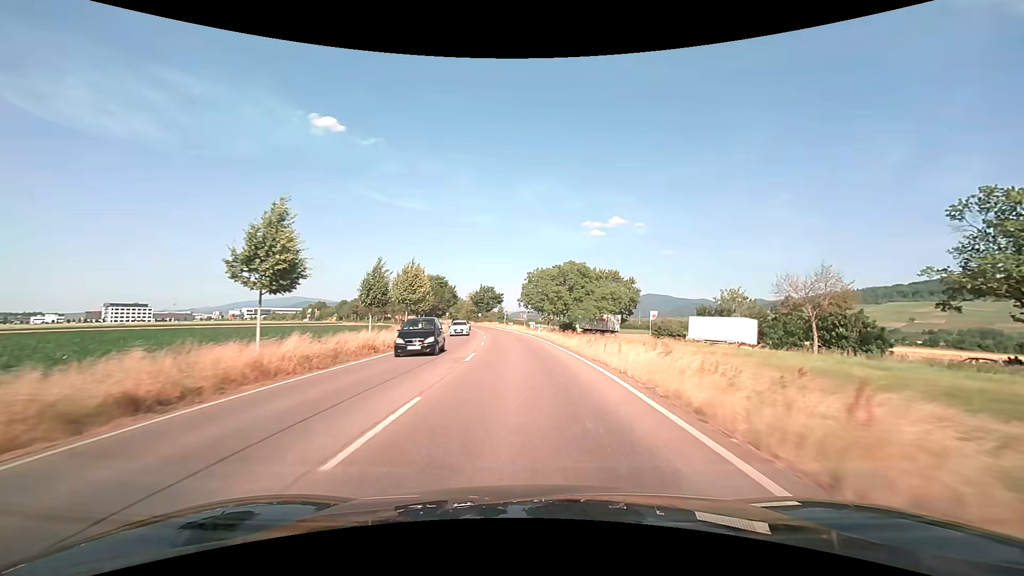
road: primary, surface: asphalt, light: Day
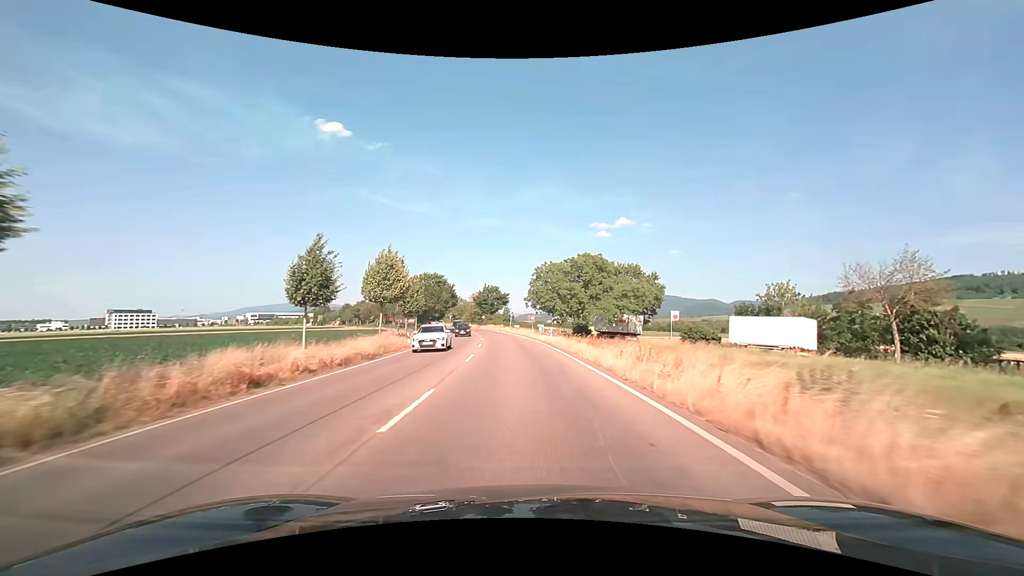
(-0.1, +10.4) m; -1°
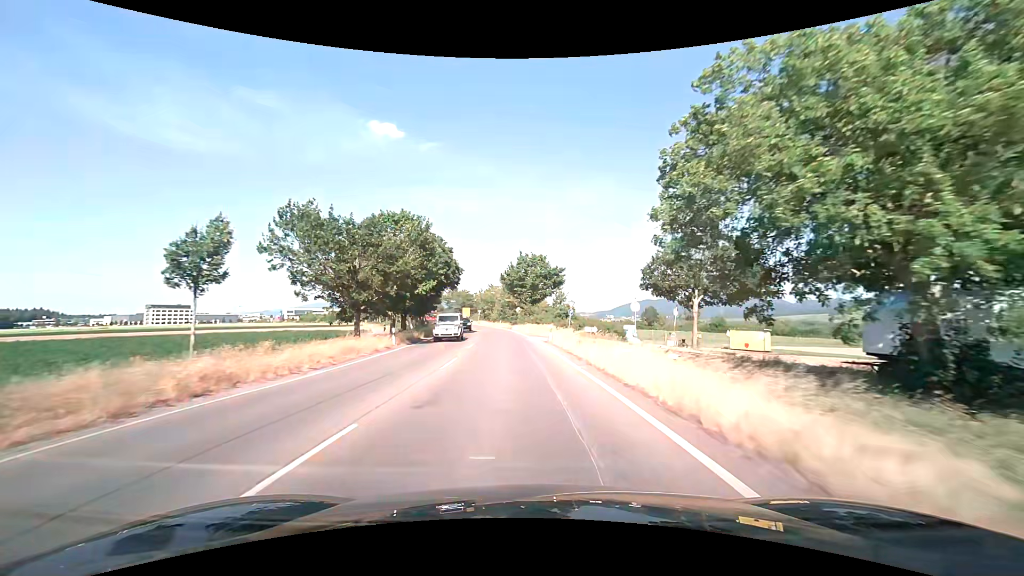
(-2.1, +51.5) m; -6°
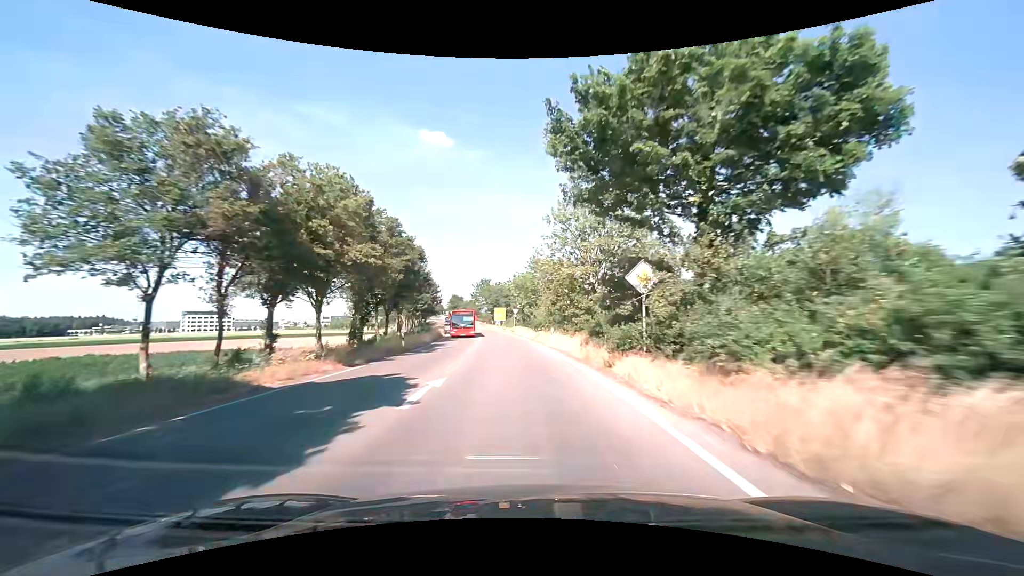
(-2.5, +50.9) m; -6°
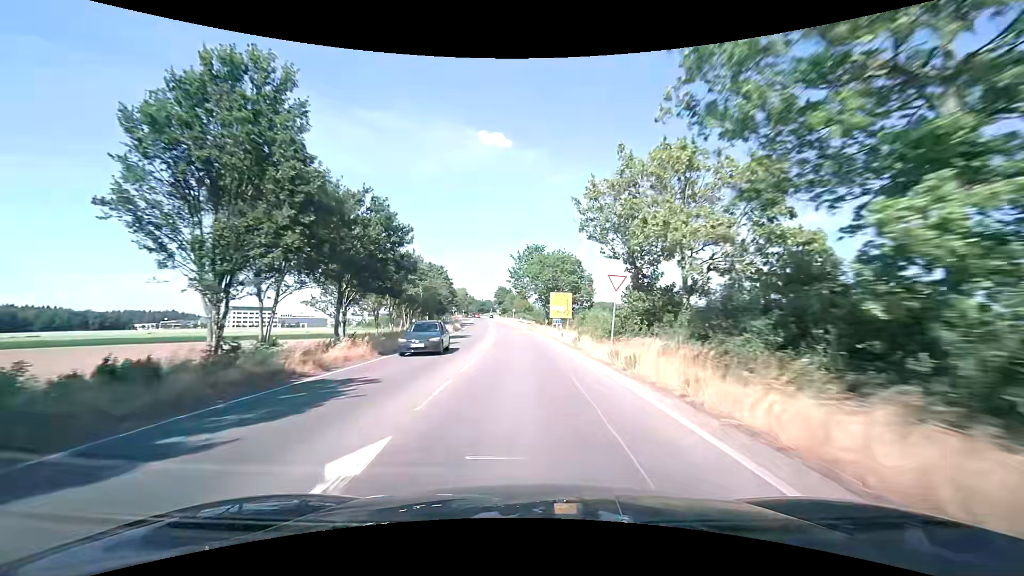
(-2.8, +49.4) m; -7°
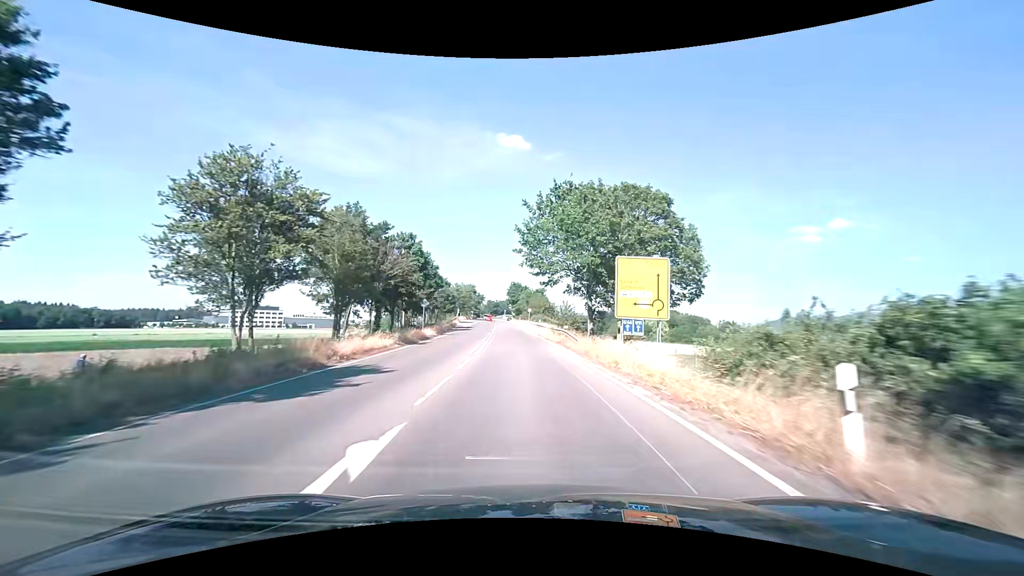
(-0.5, +29.8) m; -1°
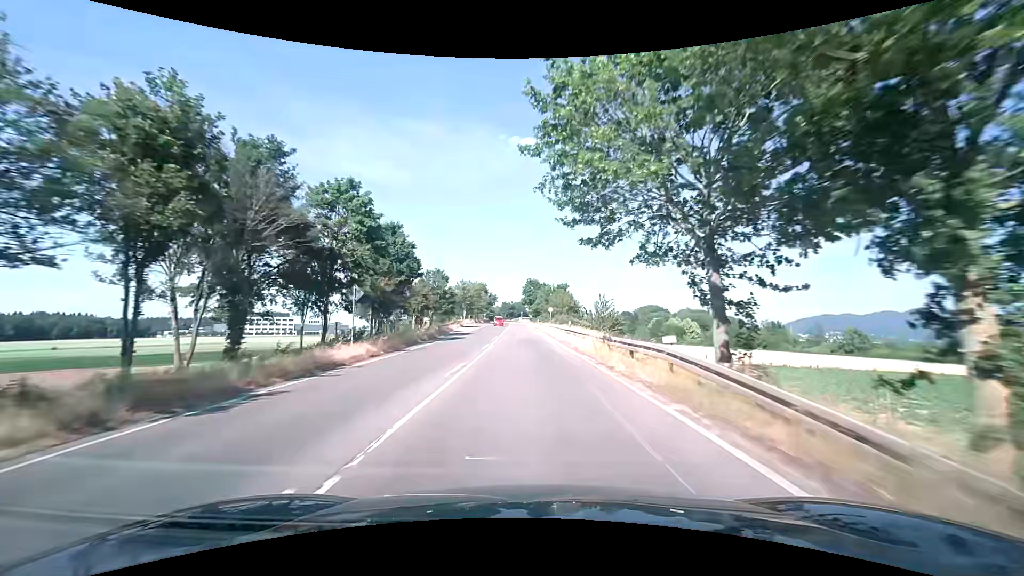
(-0.4, +19.9) m; -2°
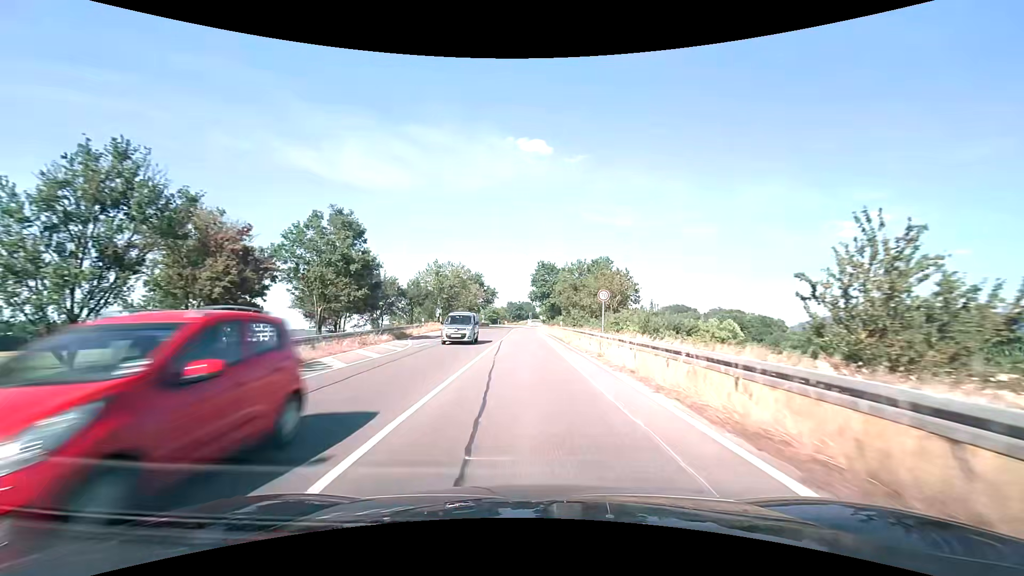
(-0.4, +39.2) m; -1°
(0, +10) (0, +20) (0, +30) (-1, +40) (-1, +50) (-1, +60) (-1, +70) (-1, +80) (-1, +90) (-1, +100) m
